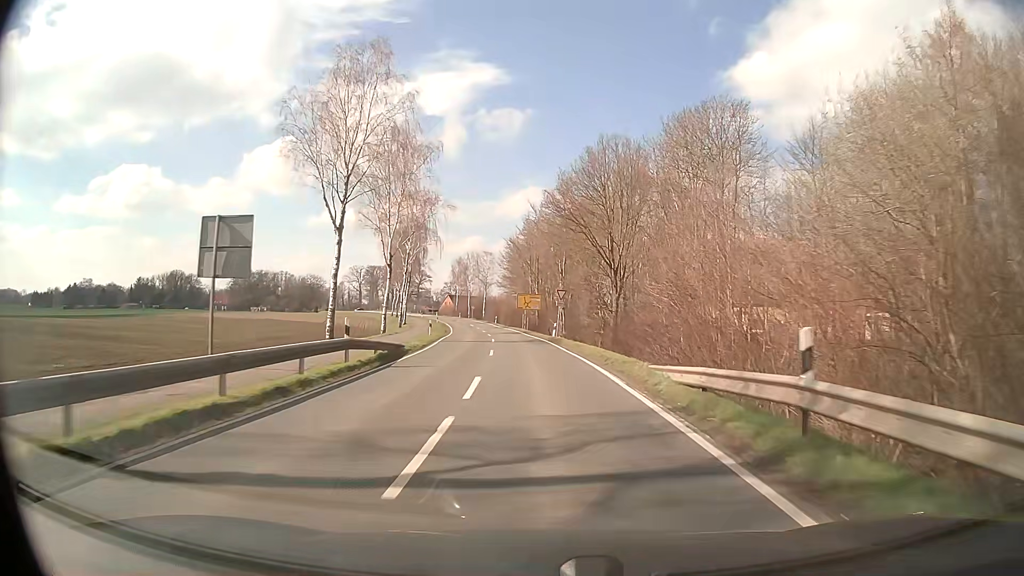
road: secondary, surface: asphalt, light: Day
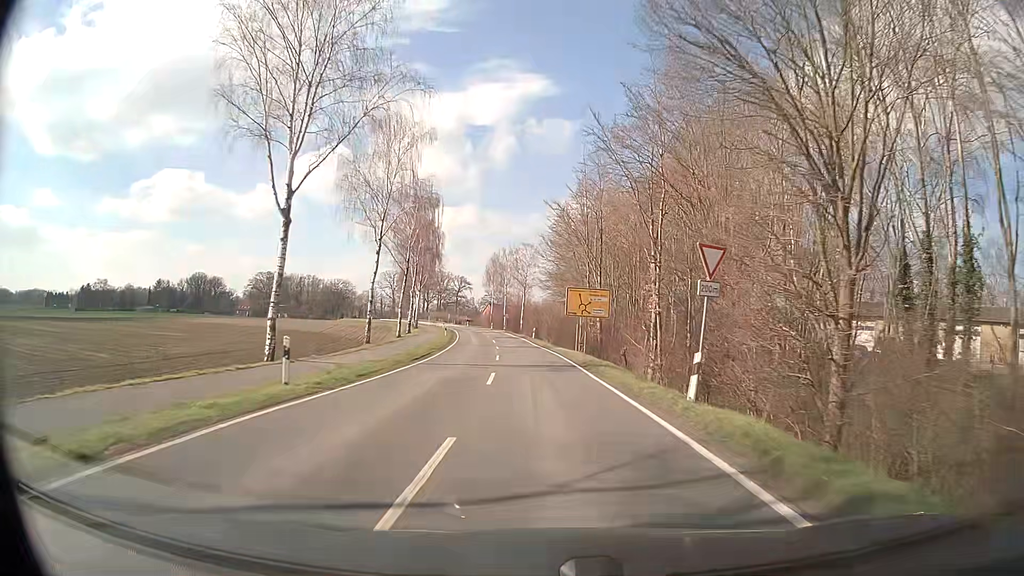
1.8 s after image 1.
(-1.2, +31.4) m; -4°
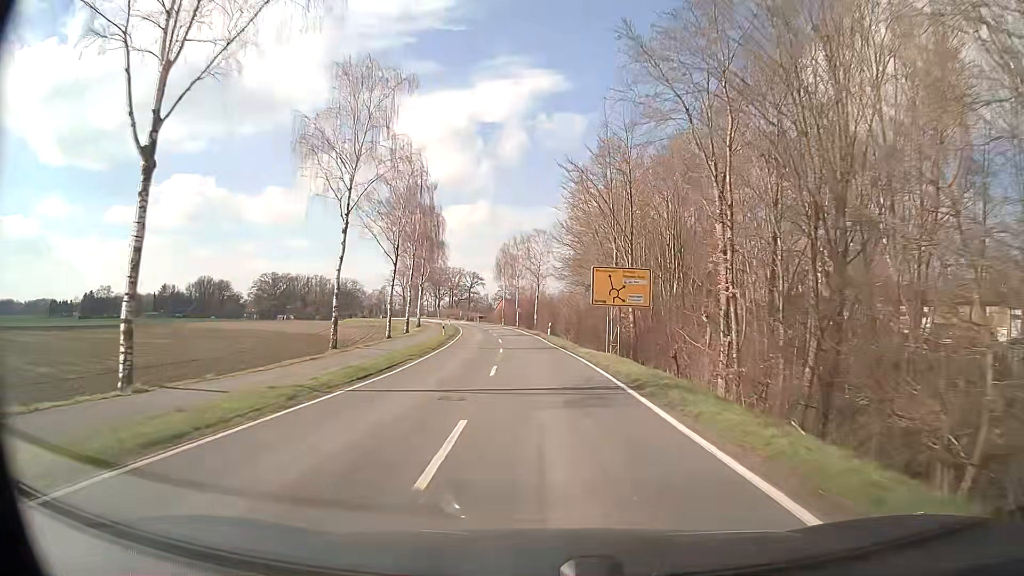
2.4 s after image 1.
(0.0, +10.5) m; -1°
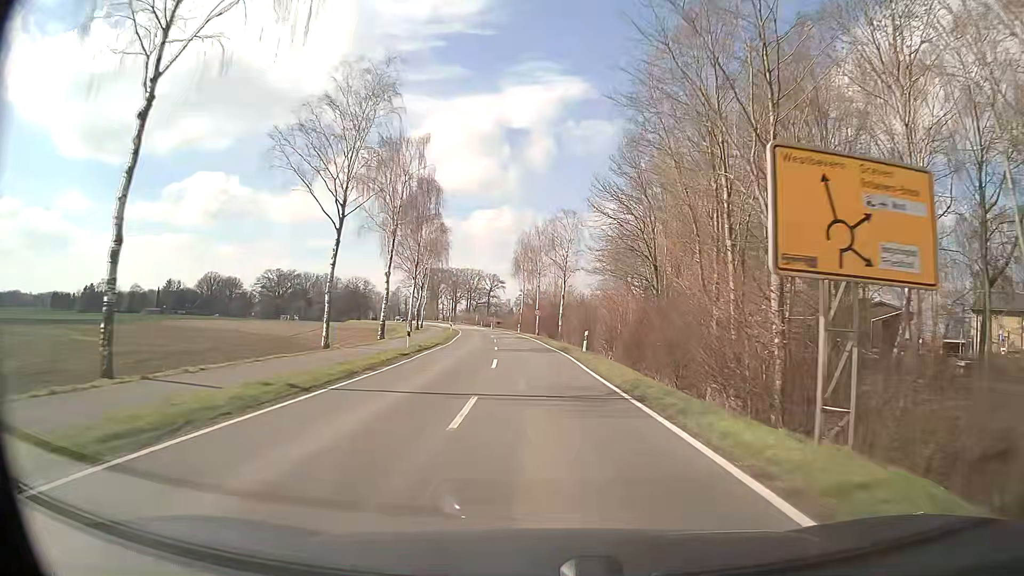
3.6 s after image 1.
(-0.4, +21.2) m; -2°
